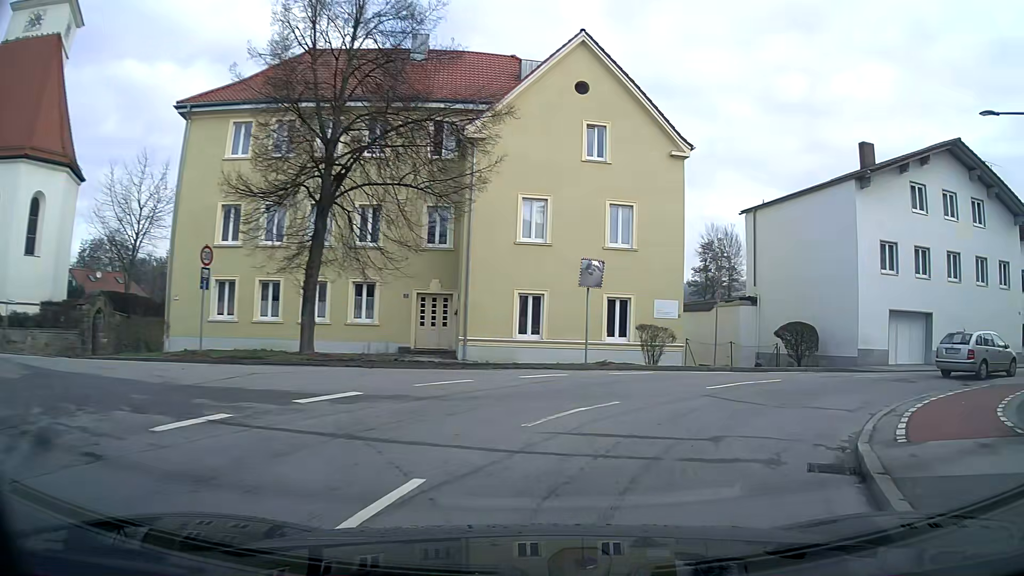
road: unclassified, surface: asphalt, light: Day
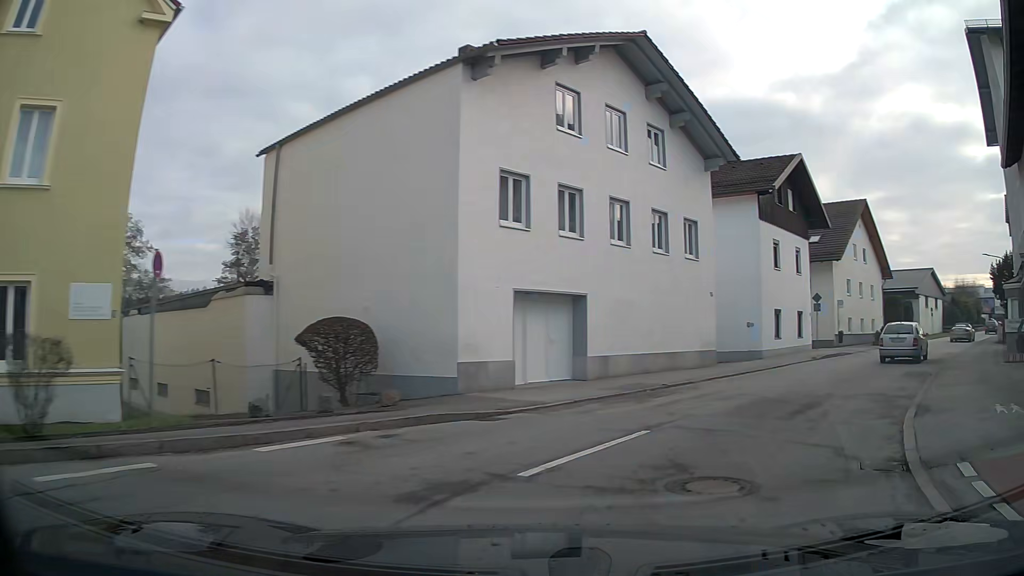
(+4.0, +12.5) m; +38°
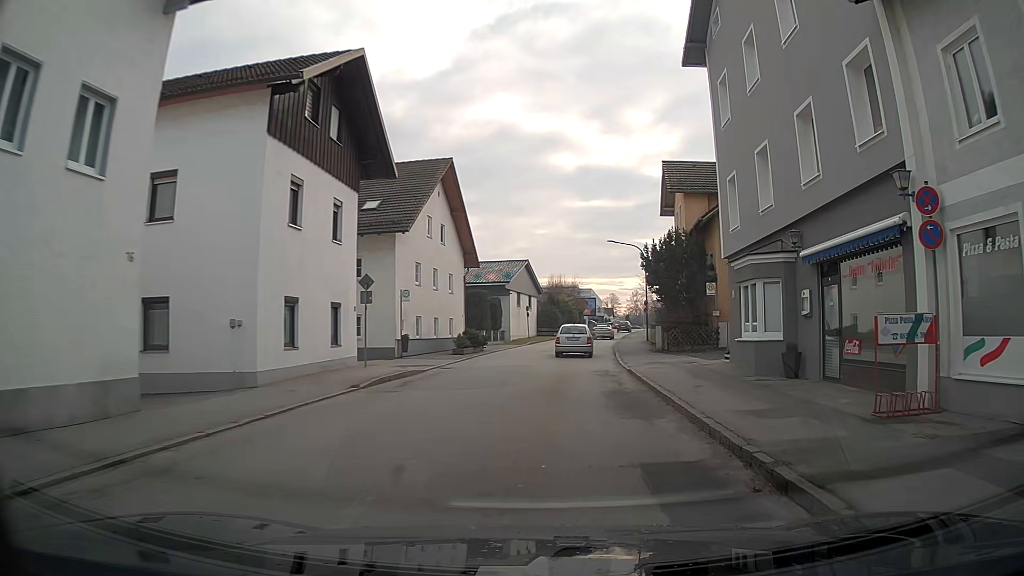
(+4.6, +13.0) m; +33°
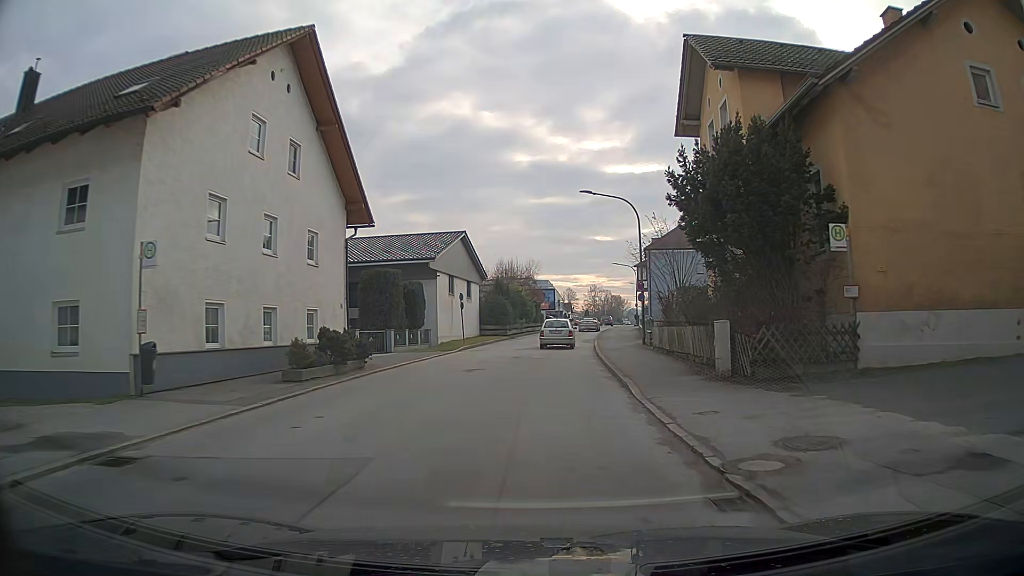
(+0.7, +17.5) m; +3°
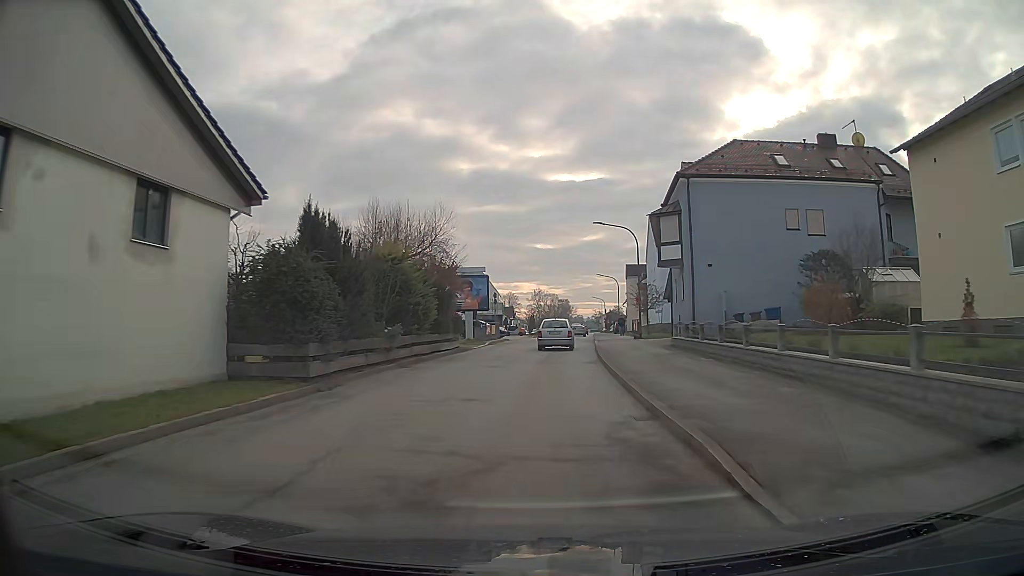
(+1.8, +36.3) m; +5°
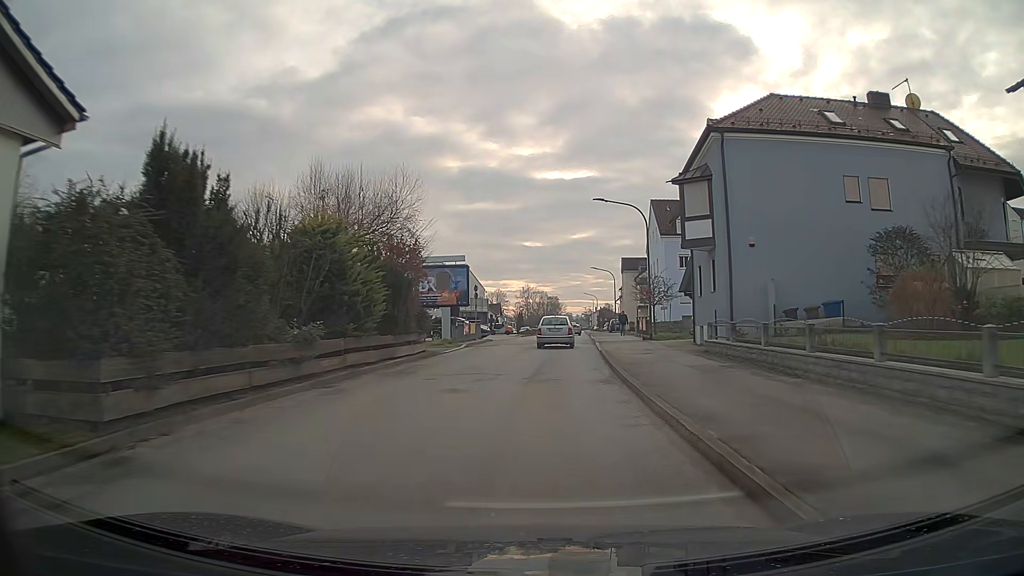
(+0.1, +7.5) m; +1°
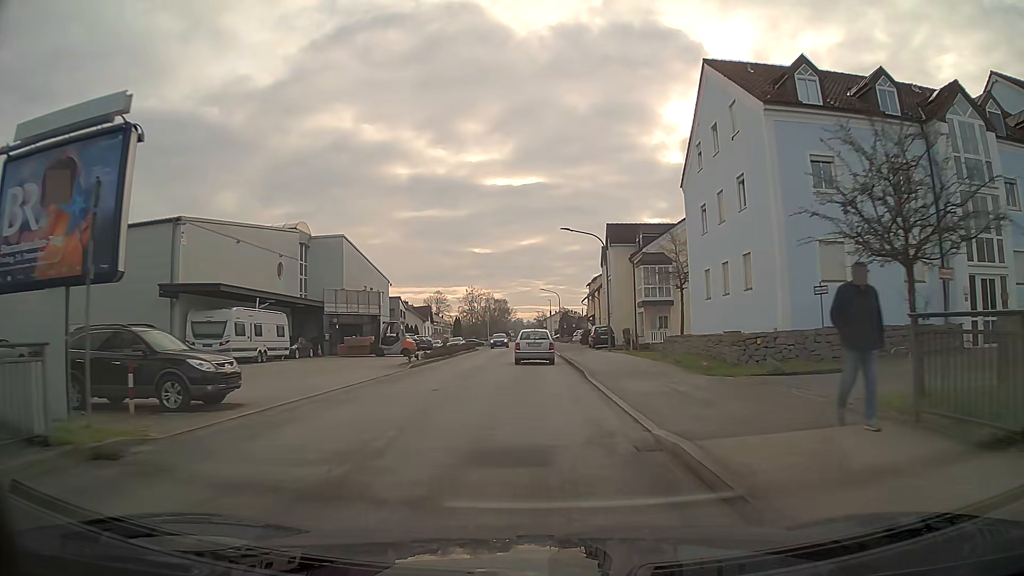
(+1.6, +36.2) m; +4°
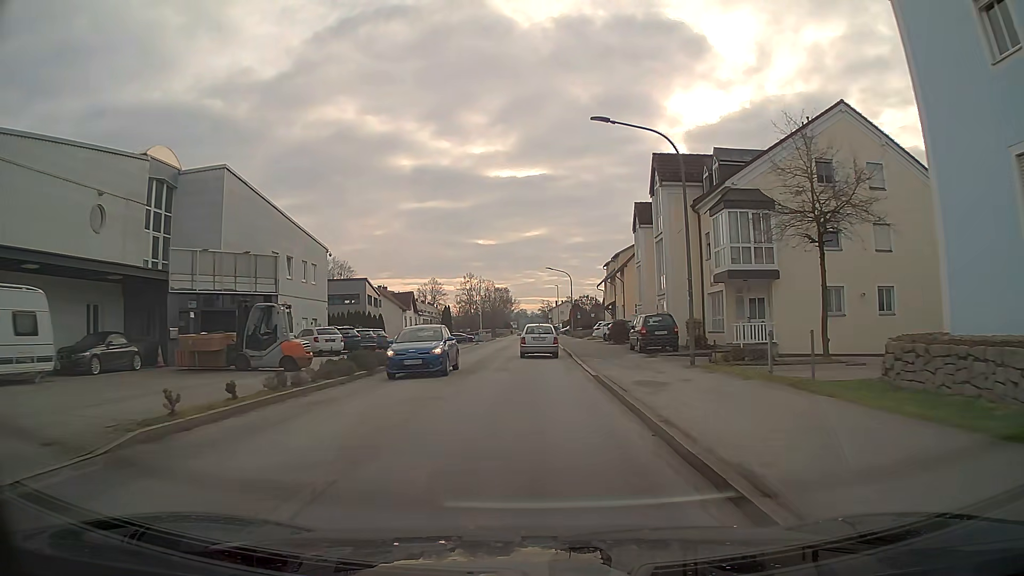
(-0.1, +20.8) m; 0°
(0, +10) (0, +20) (0, +30) (0, +40) (0, +50) (0, +60) (0, +70) (0, +80) (0, +90) (0, +100) m
